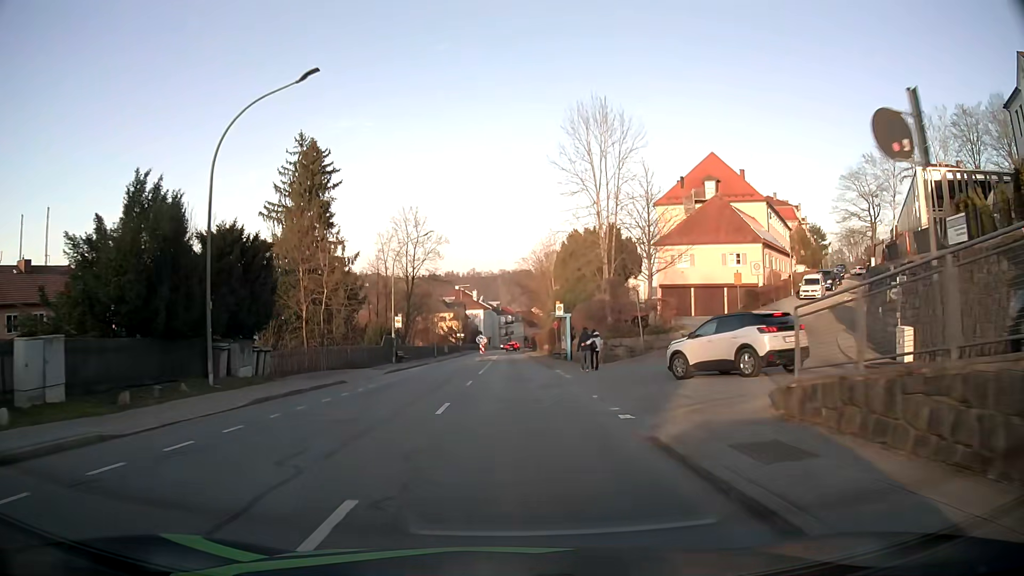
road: tertiary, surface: asphalt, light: Day
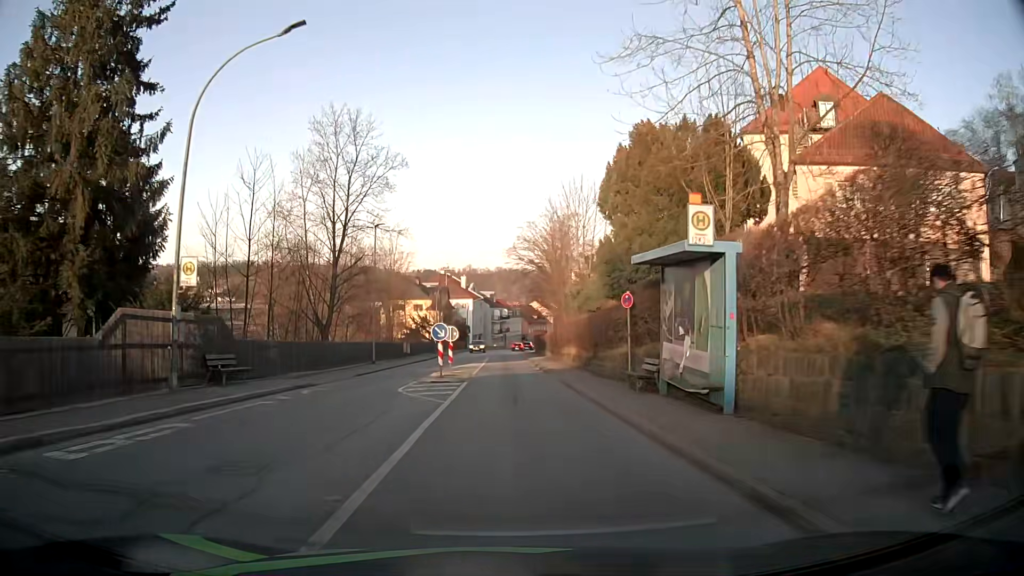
(0.0, +30.8) m; +1°
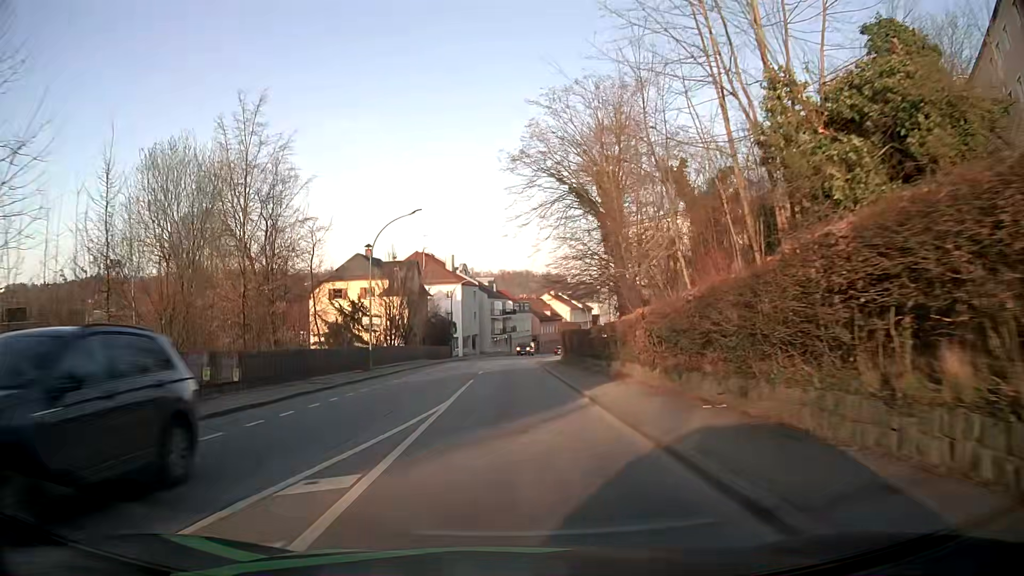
(-0.1, +38.6) m; -1°
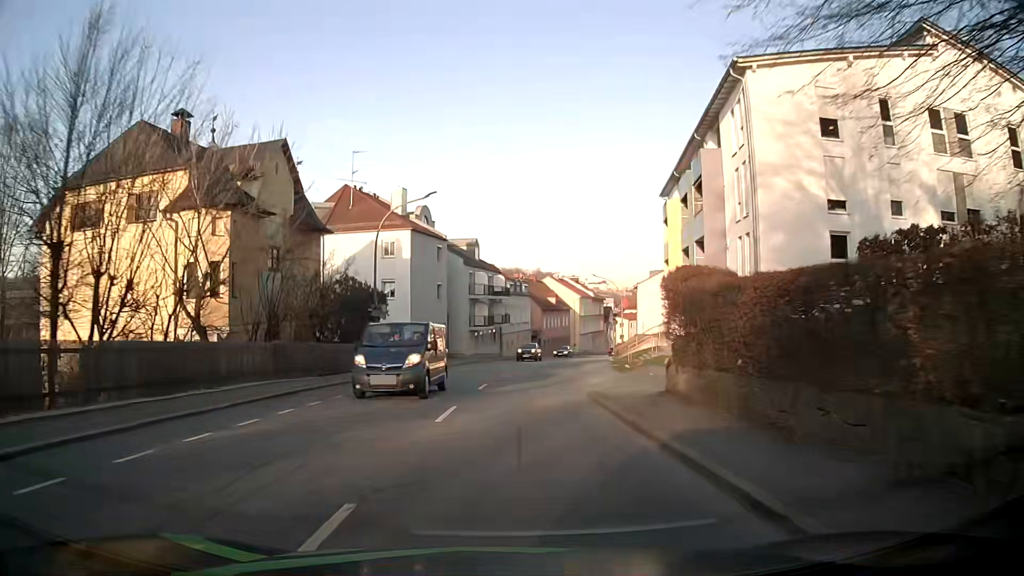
(0.0, +38.9) m; +1°
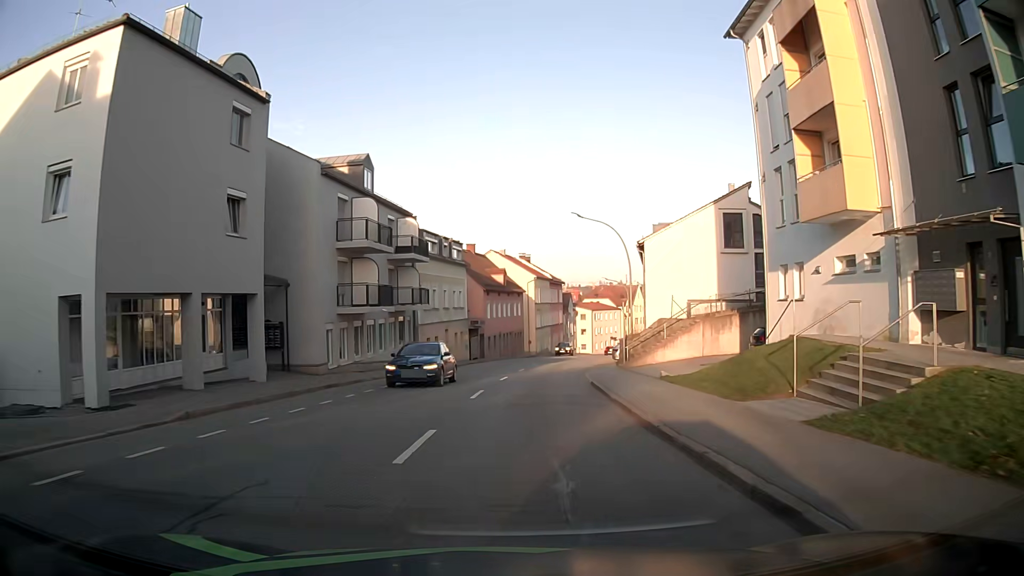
(+1.4, +31.2) m; +5°
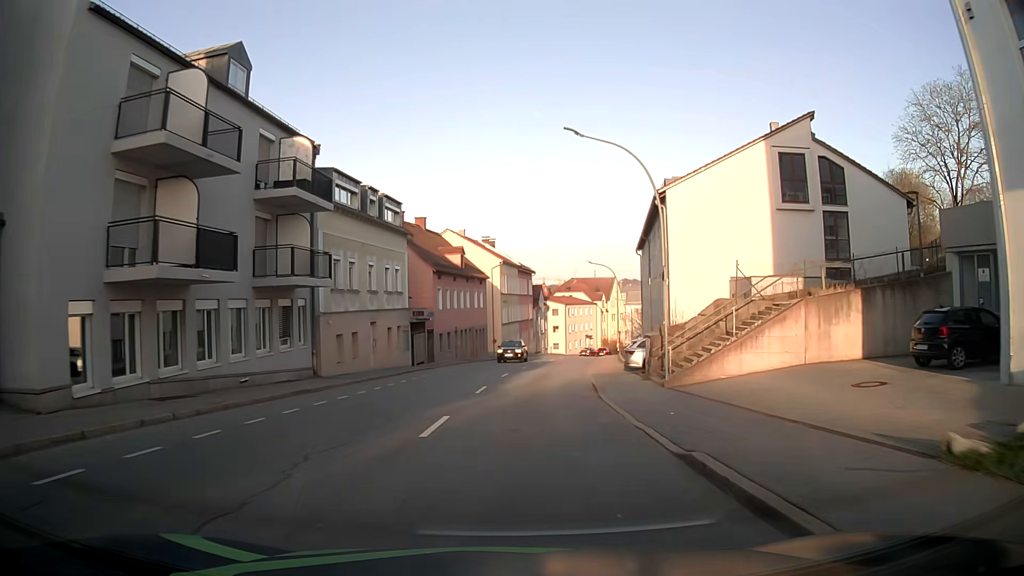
(+0.5, +15.7) m; +3°
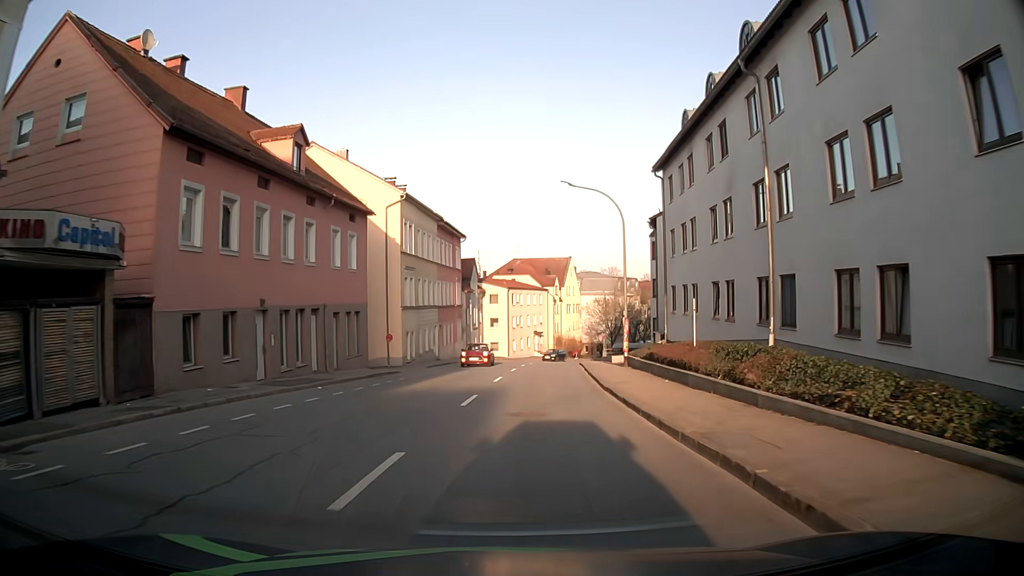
(+2.0, +31.5) m; +6°
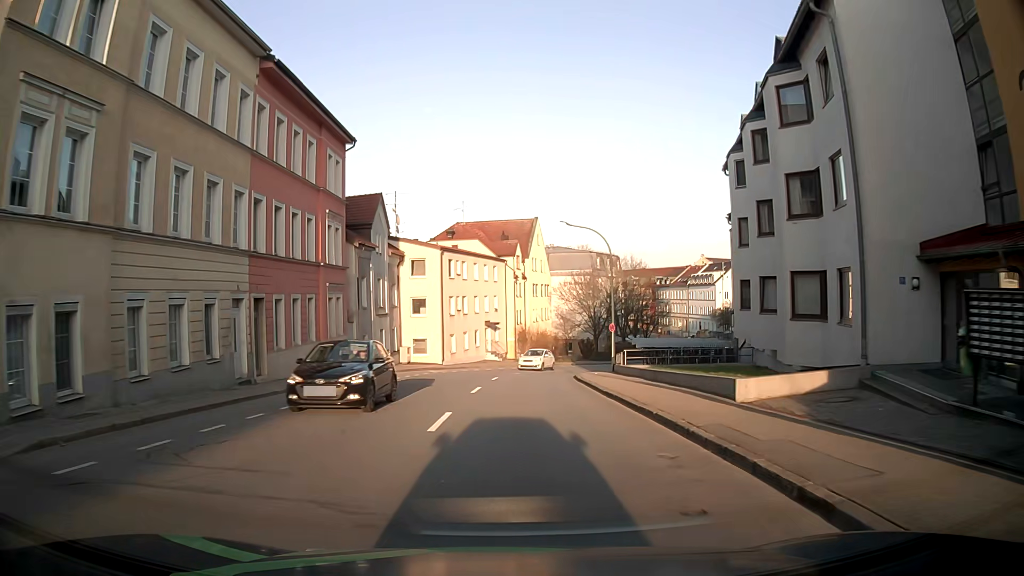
(+1.4, +31.0) m; +4°
(0, +10) (0, +20) (+1, +30) (+2, +40) (+5, +49) (+10, +58) (+15, +66) (+21, +75) (+26, +84) (+29, +93) m
